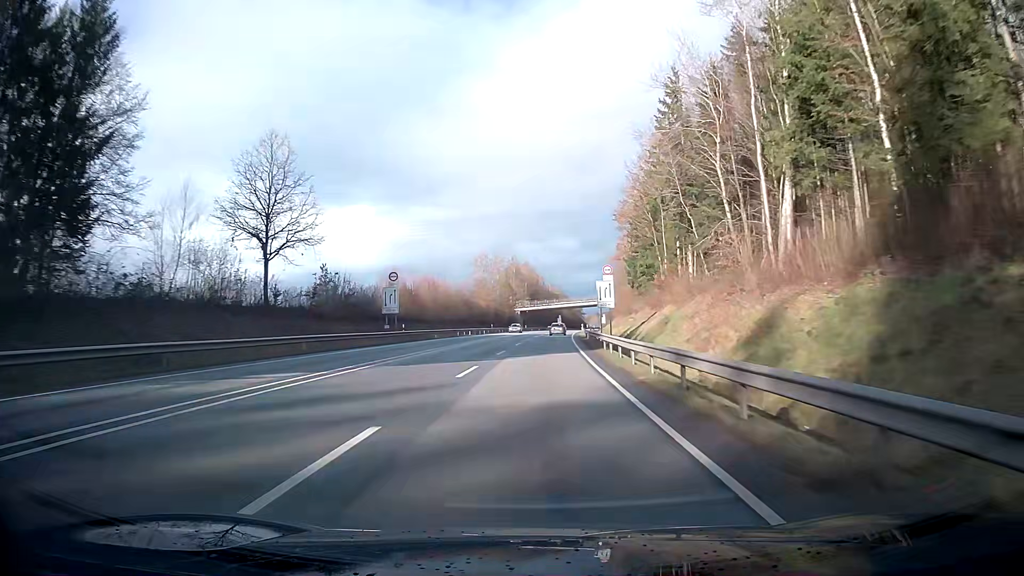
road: primary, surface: asphalt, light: Day
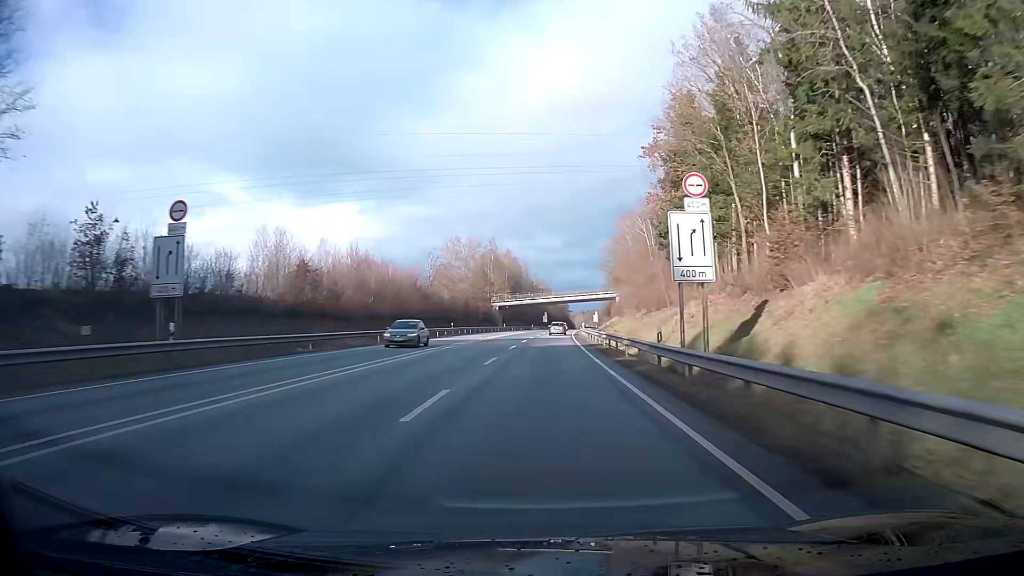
(+0.4, +31.7) m; +1°
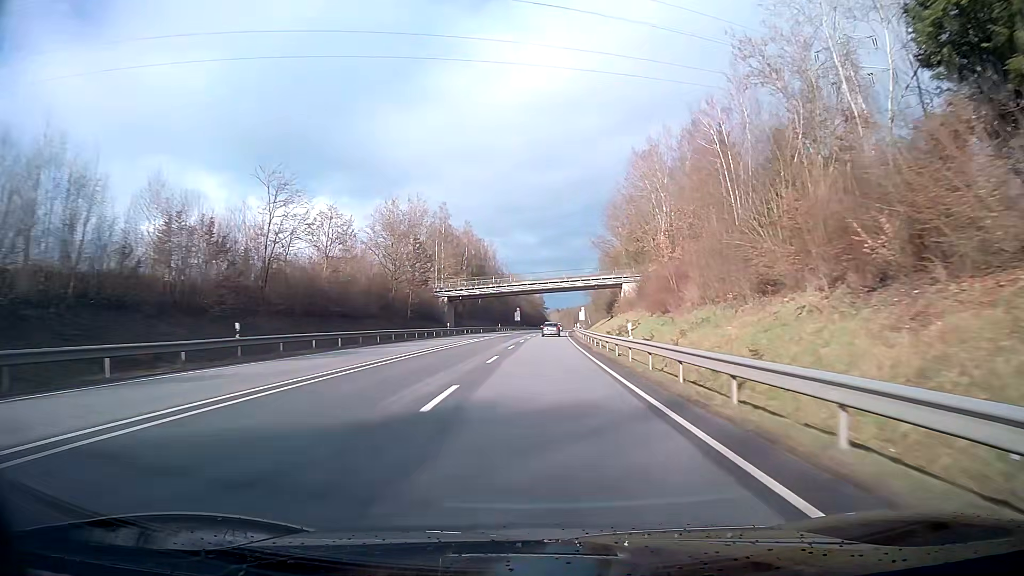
(+1.0, +47.4) m; +2°
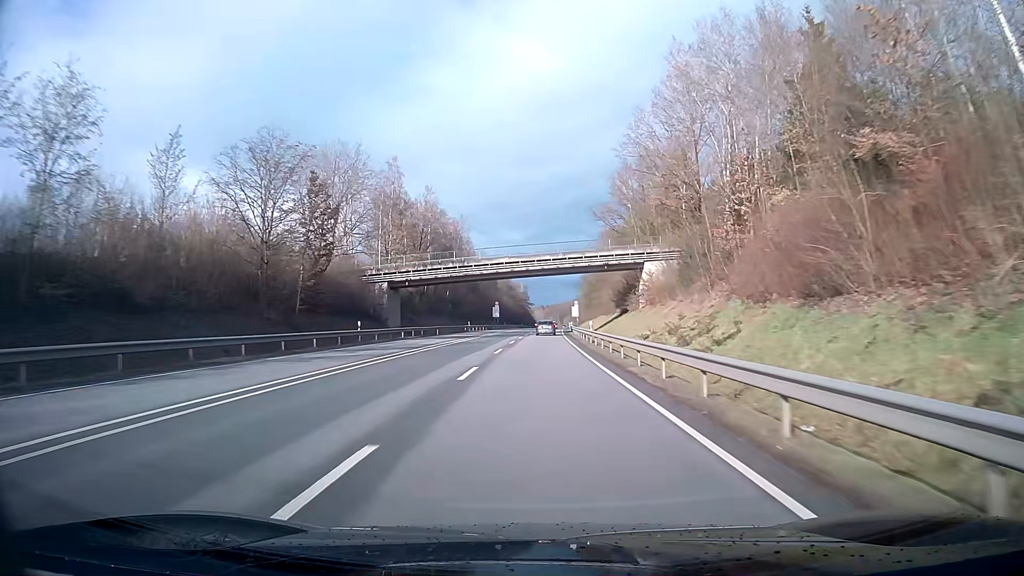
(+0.4, +31.3) m; +1°
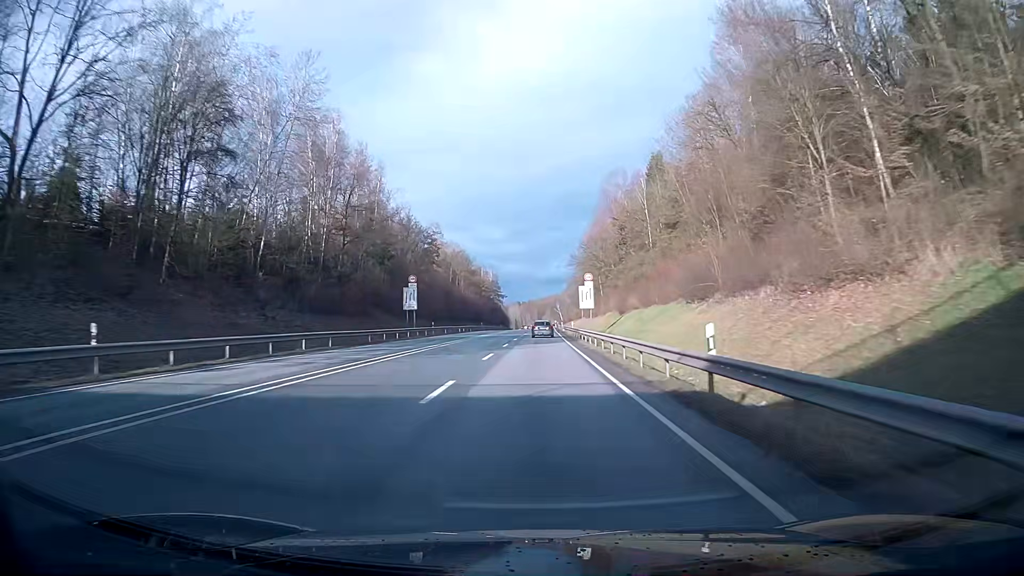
(+1.2, +76.8) m; +2°
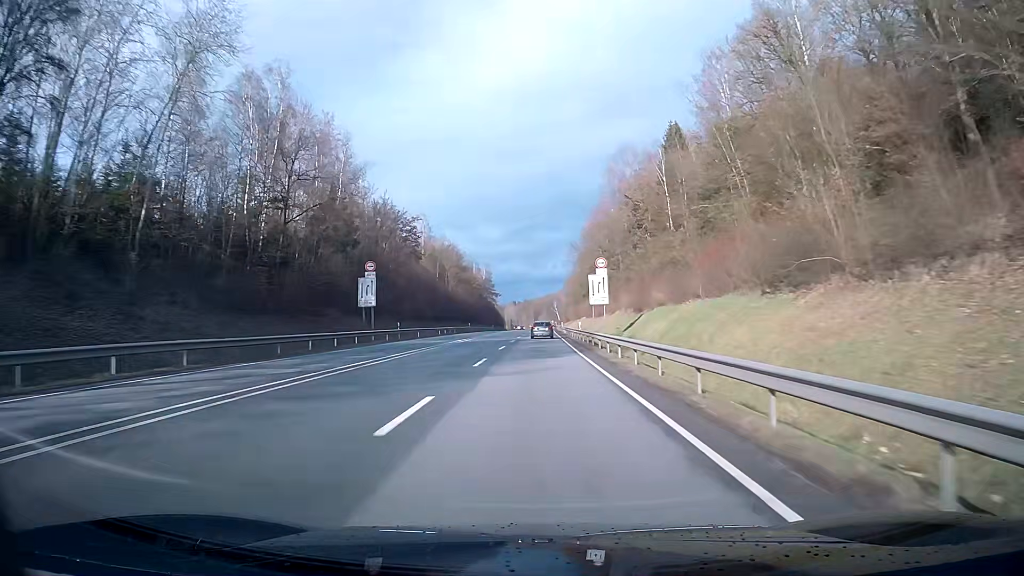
(0.0, +15.2) m; 0°
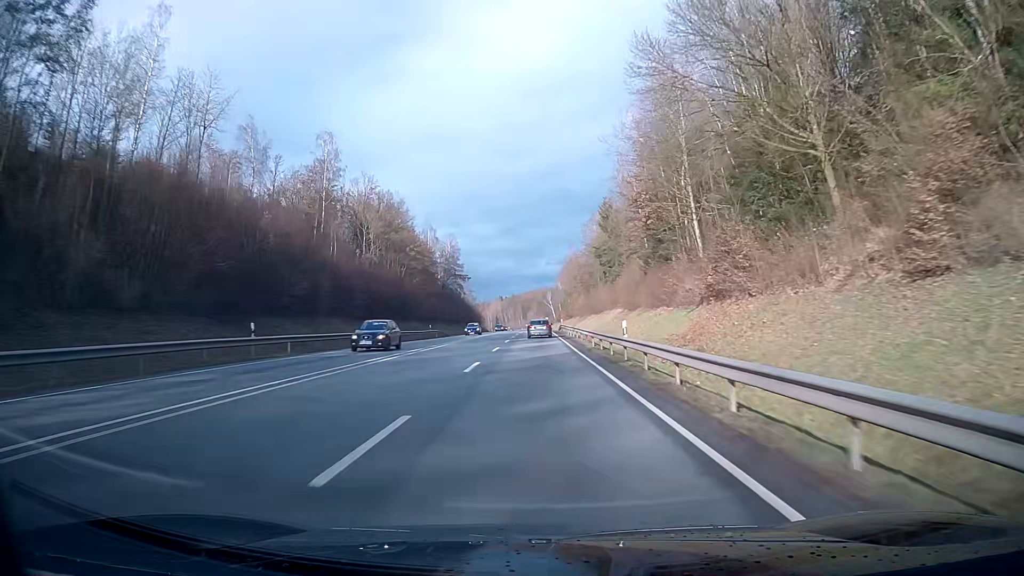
(+0.9, +75.0) m; +1°
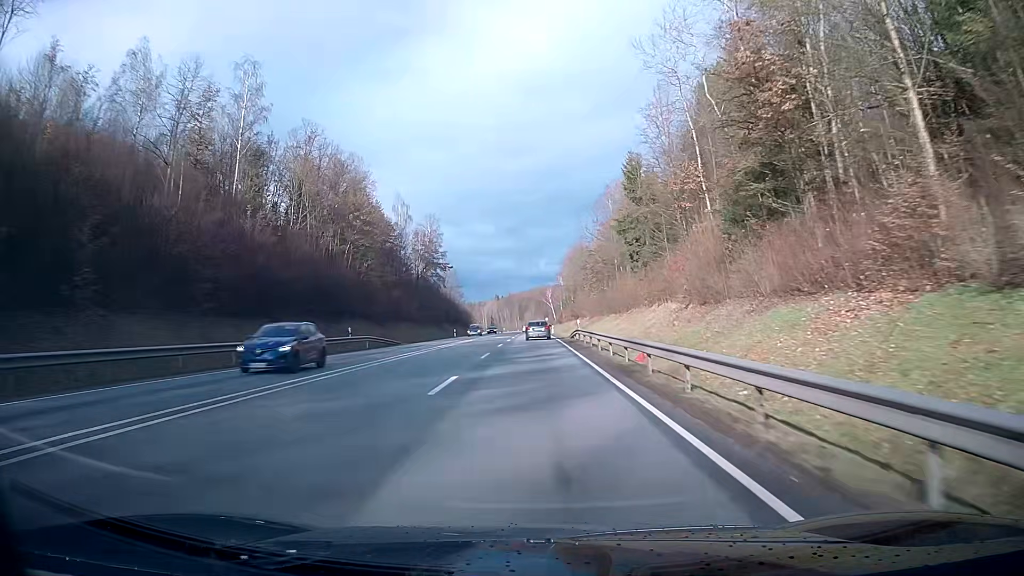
(0.0, +29.7) m; 0°
(0, +10) (0, +20) (0, +30) (0, +40) (0, +50) (0, +60) (0, +70) (0, +80) (0, +90) (0, +100) m
